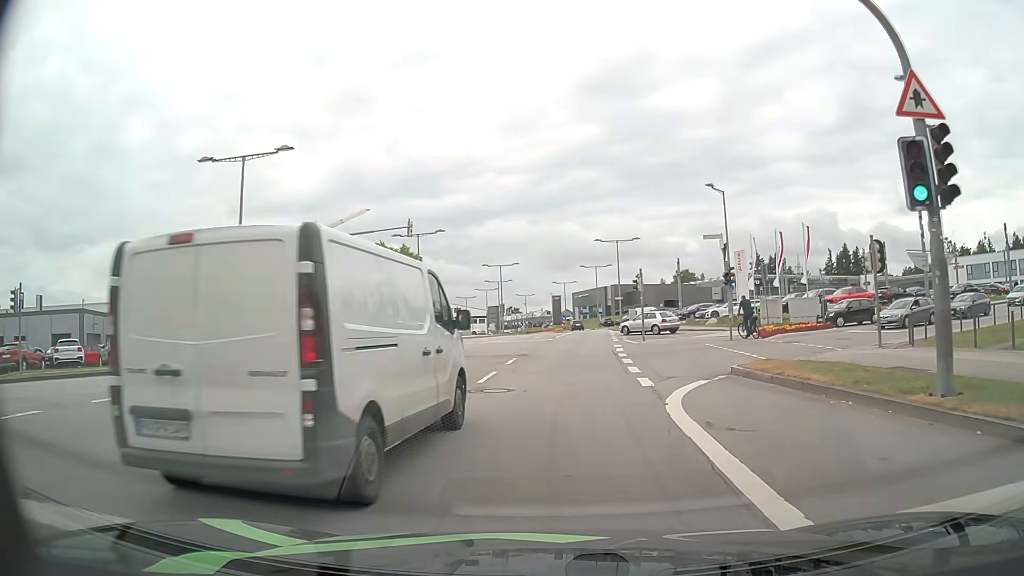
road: secondary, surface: asphalt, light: Day
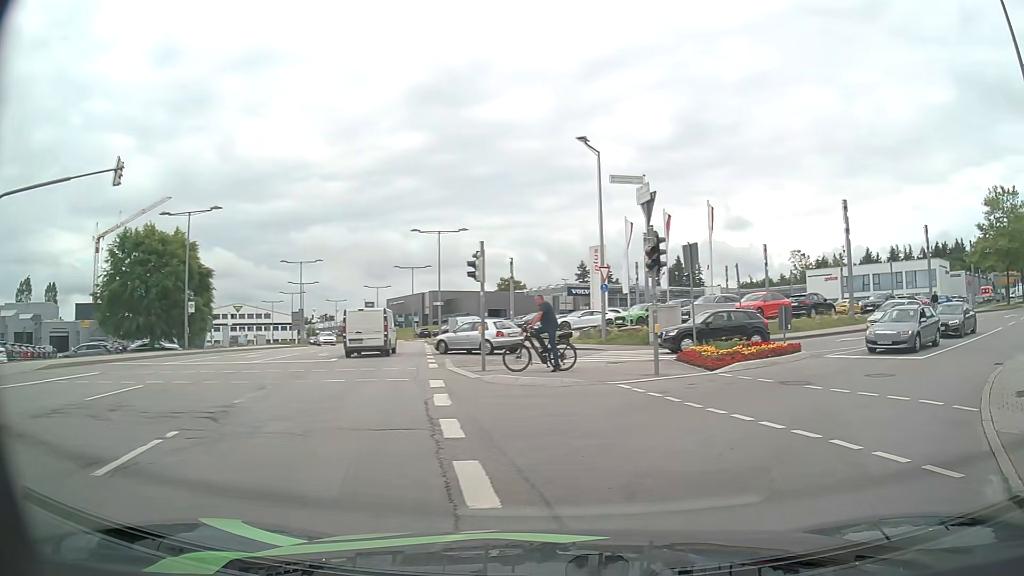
(+0.9, +13.9) m; +17°
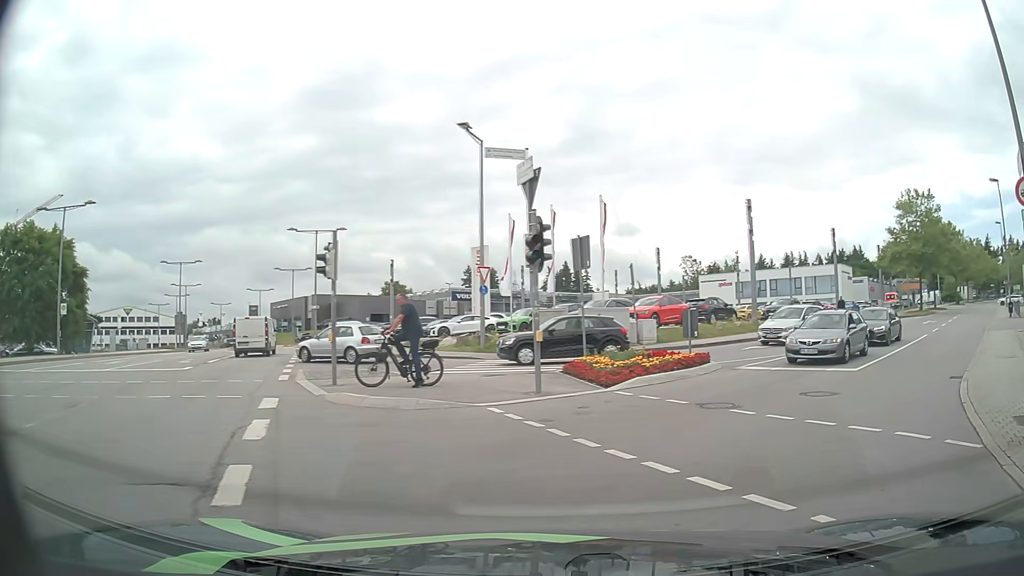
(+0.2, +2.9) m; +9°
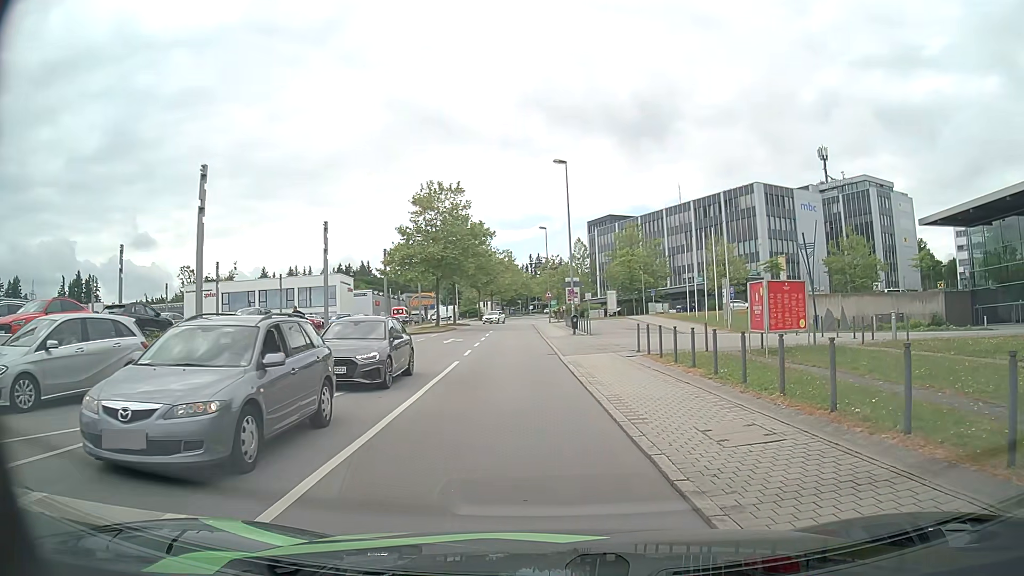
(+5.1, +11.5) m; +42°
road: residential
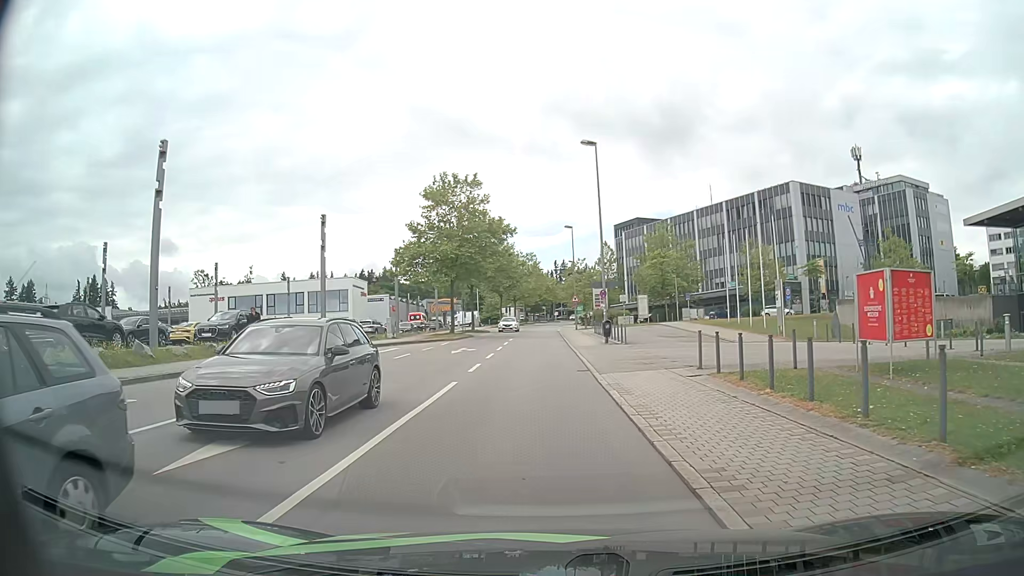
(-0.1, +5.6) m; -3°
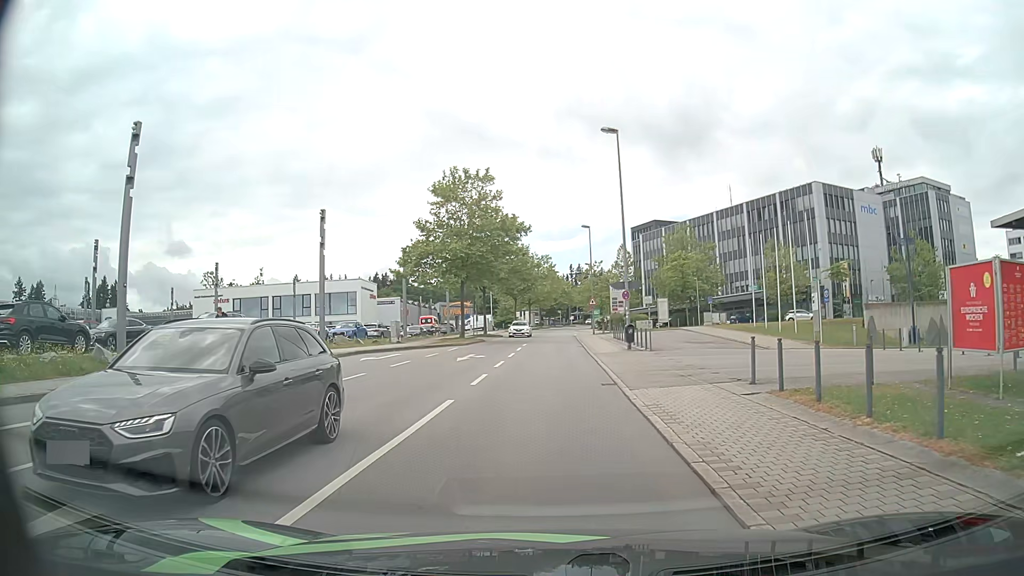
(0.0, +3.1) m; -1°
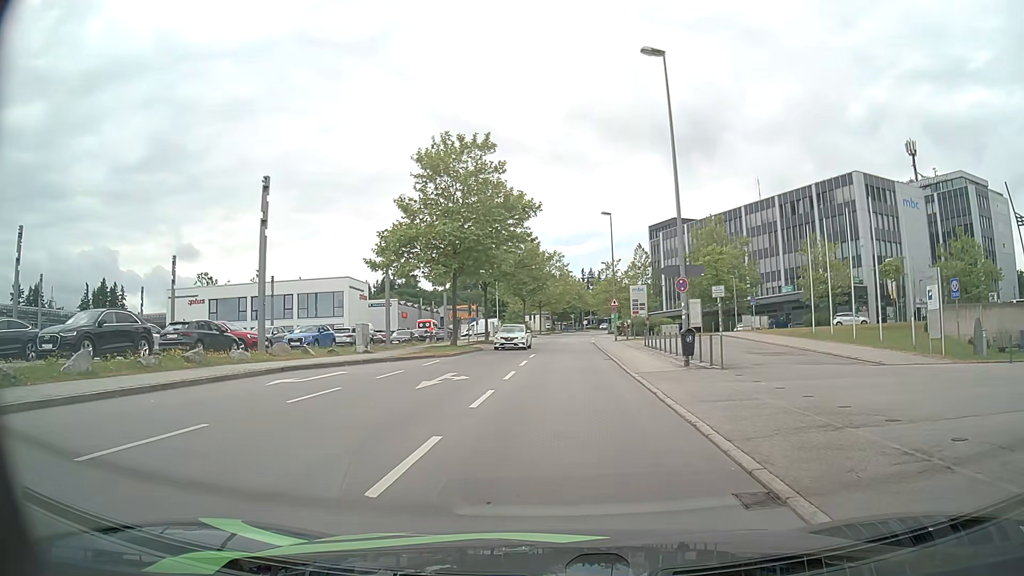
(-0.2, +10.0) m; -1°
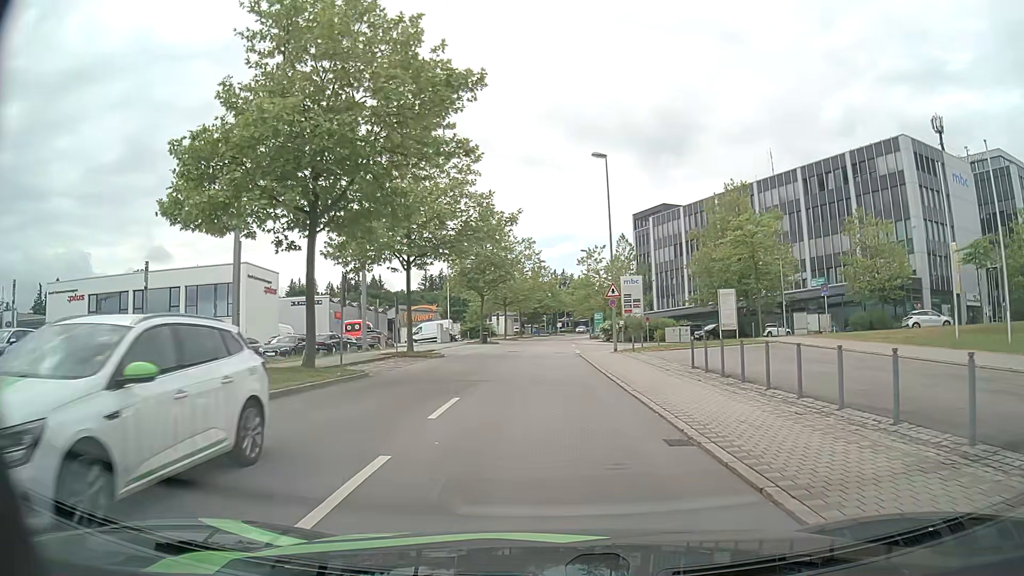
(+0.3, +19.5) m; +2°
(0, +10) (0, +20) (0, +30) (0, +40) (0, +50) (0, +60) (0, +70) (+1, +80) (+2, +90) (+3, +100) m
